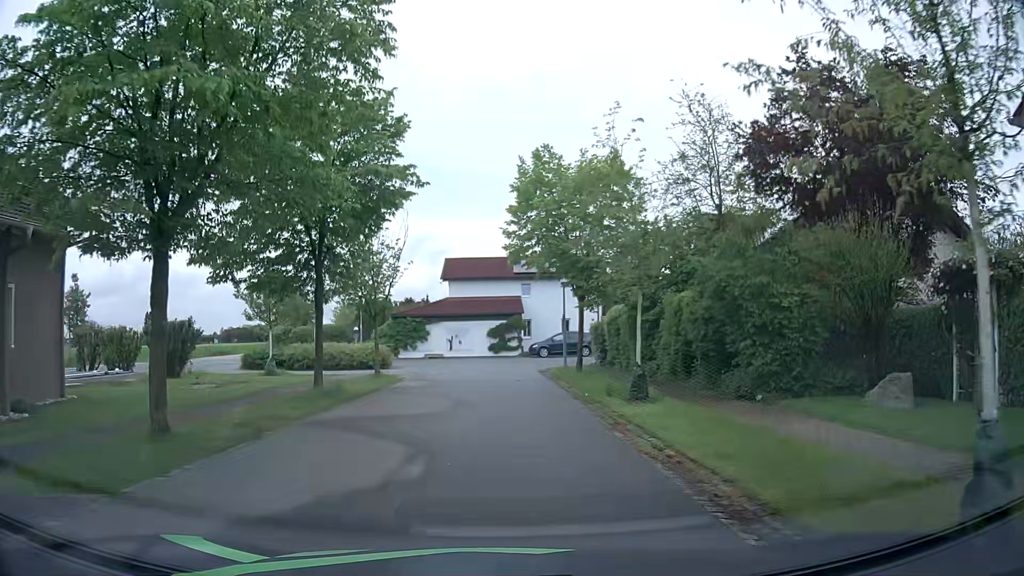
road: residential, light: Day
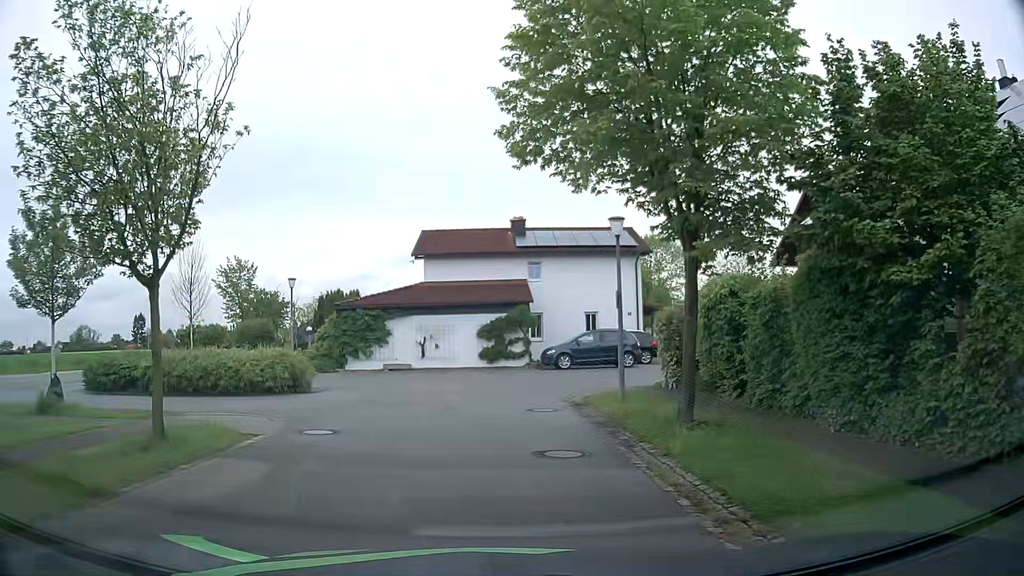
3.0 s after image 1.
(0.0, +14.8) m; 0°
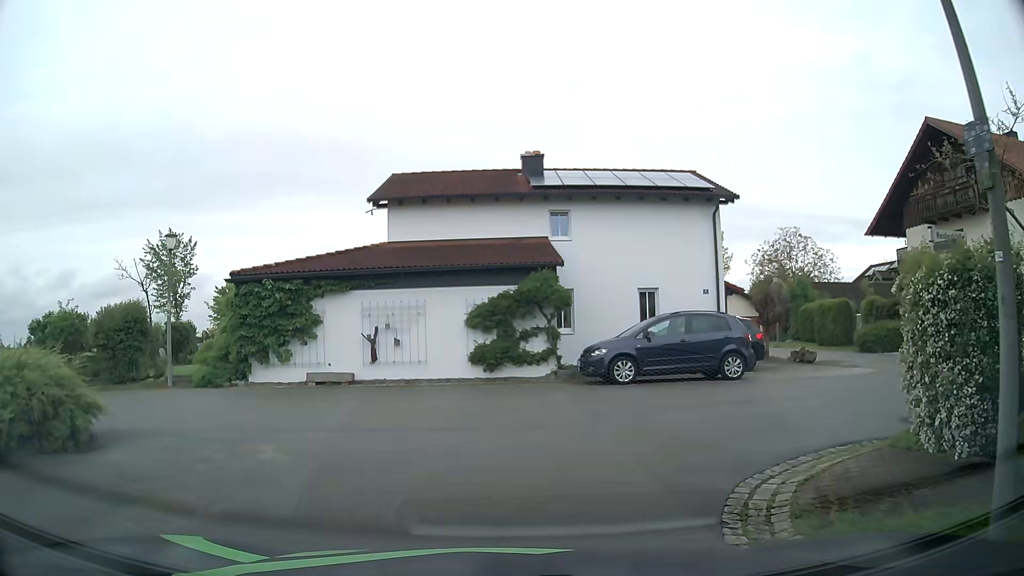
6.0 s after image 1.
(-0.1, +12.1) m; 0°
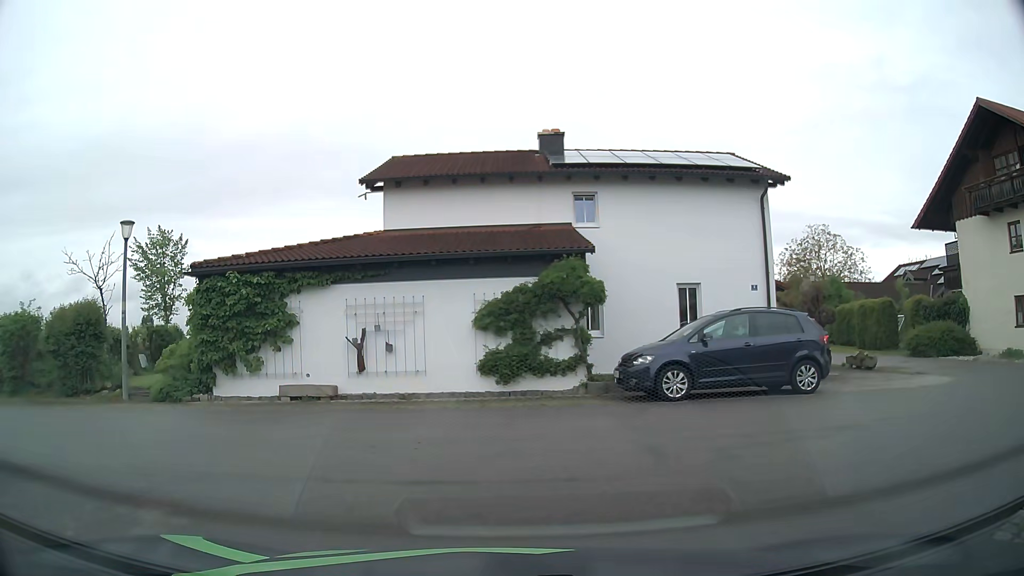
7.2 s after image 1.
(0.0, +3.2) m; -4°
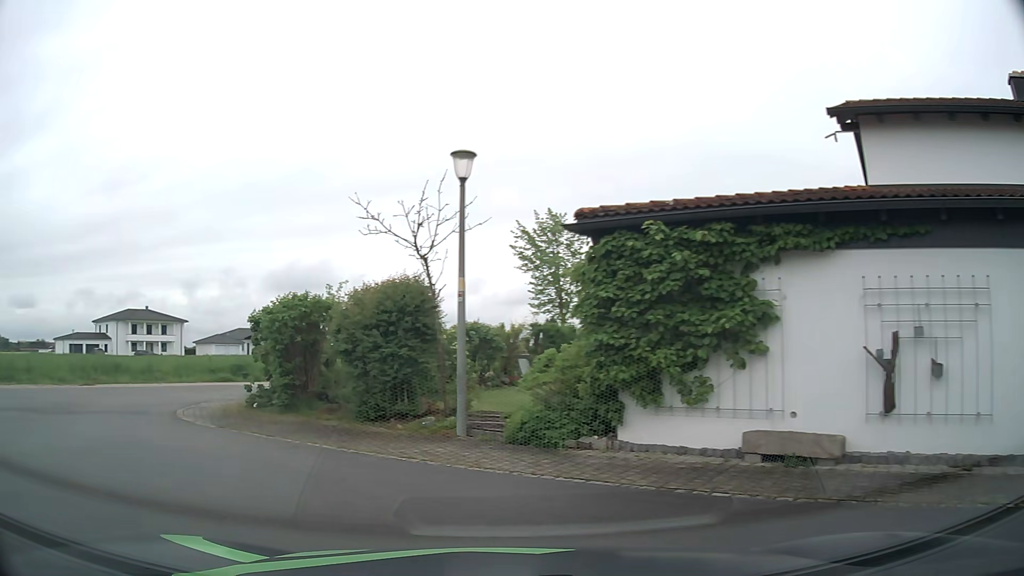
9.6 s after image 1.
(-1.5, +6.6) m; -33°
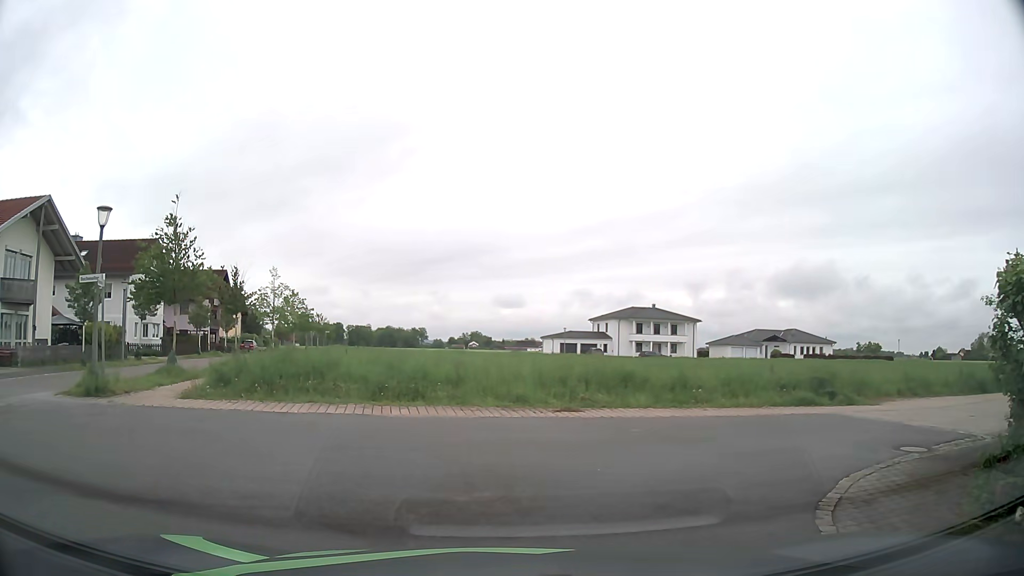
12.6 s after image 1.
(-4.3, +8.5) m; -43°
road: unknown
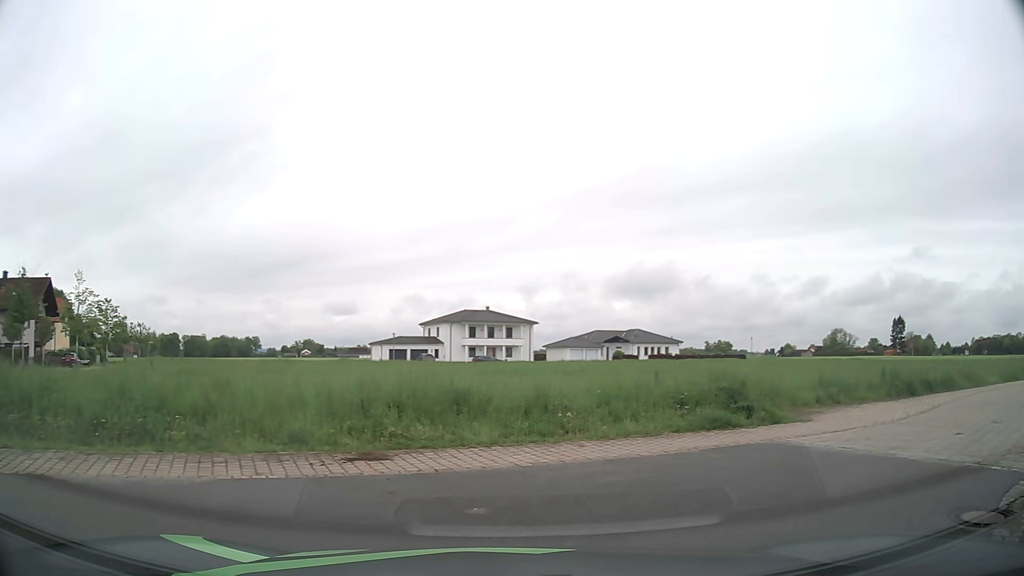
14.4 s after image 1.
(+0.4, +4.8) m; +15°
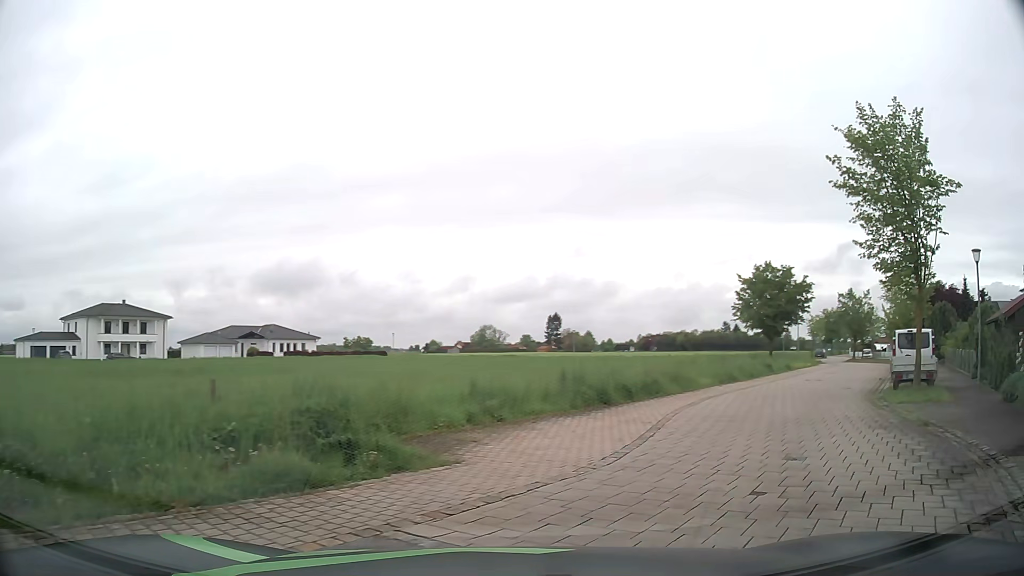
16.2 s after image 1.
(+1.4, +5.2) m; +30°
